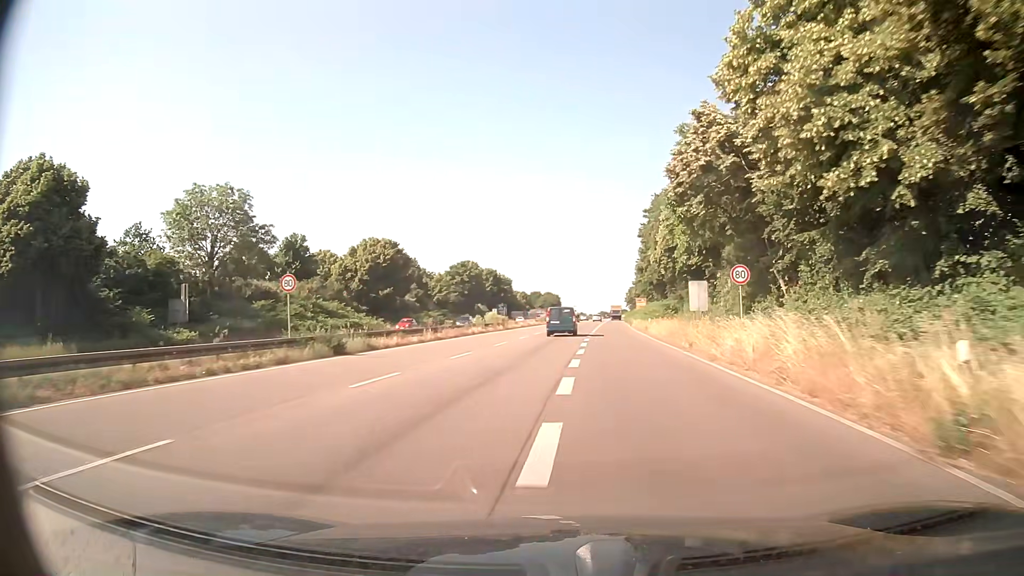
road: trunk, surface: asphalt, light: Day
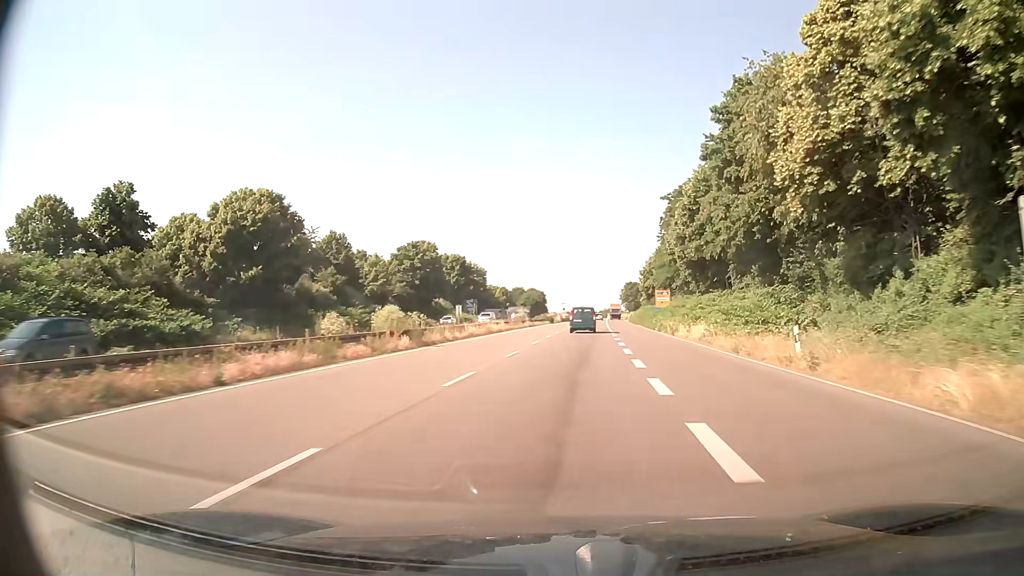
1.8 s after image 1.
(+0.2, +35.9) m; +1°
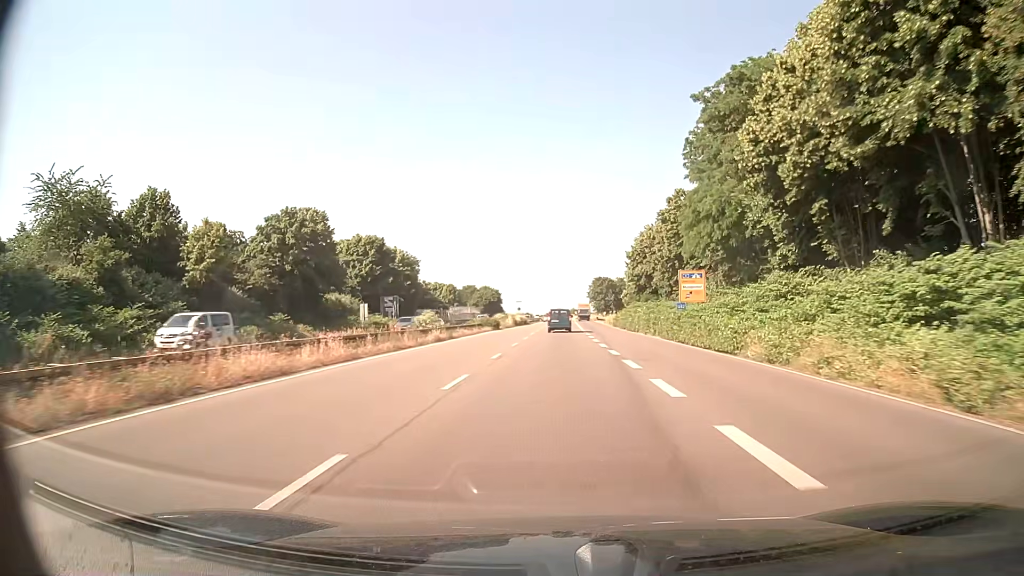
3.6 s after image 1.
(+1.3, +36.2) m; +4°
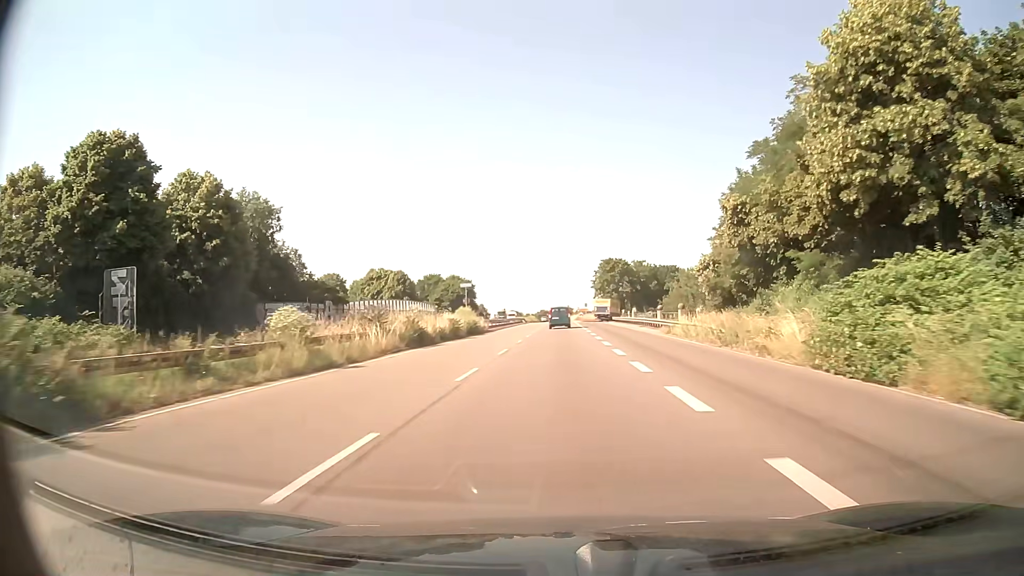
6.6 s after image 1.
(+0.1, +62.1) m; 0°
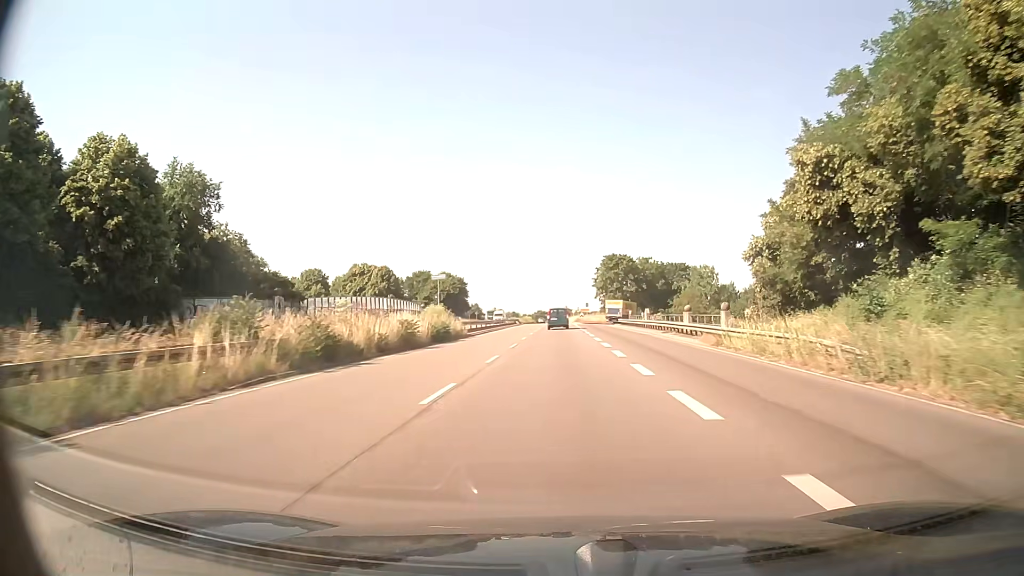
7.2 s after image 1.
(0.0, +12.5) m; 0°
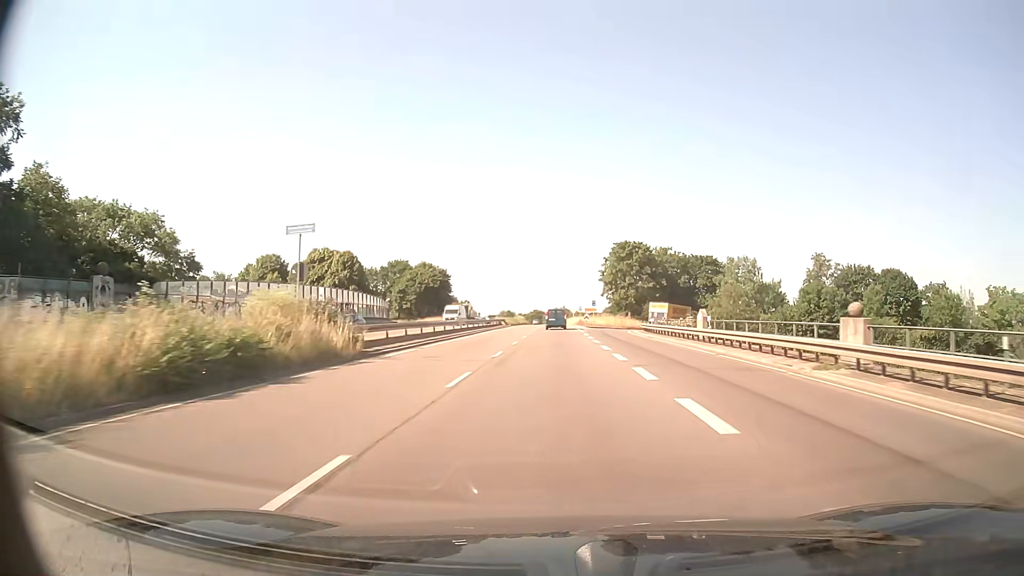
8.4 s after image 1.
(0.0, +24.8) m; 0°
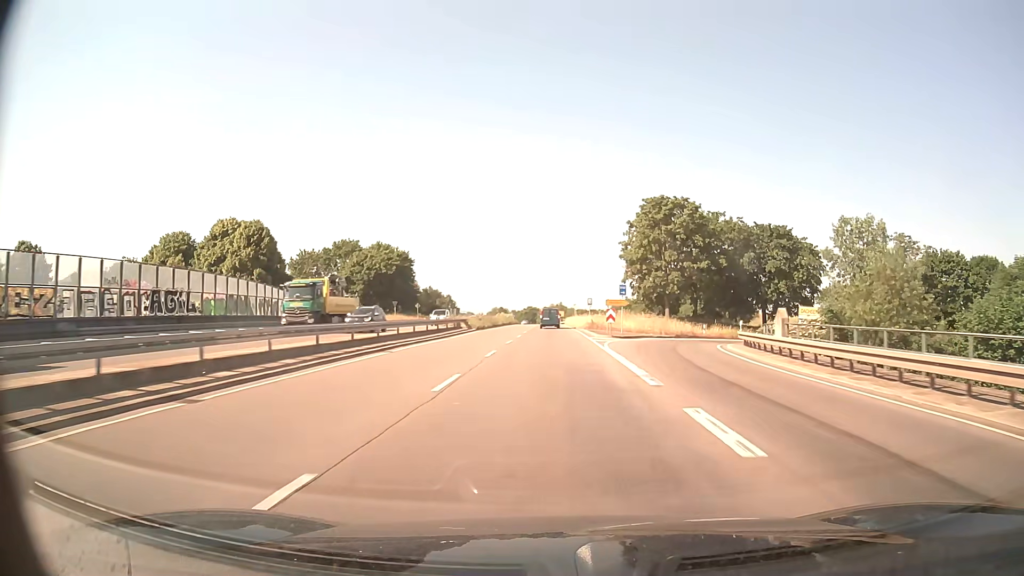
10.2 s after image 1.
(+0.1, +37.0) m; 0°
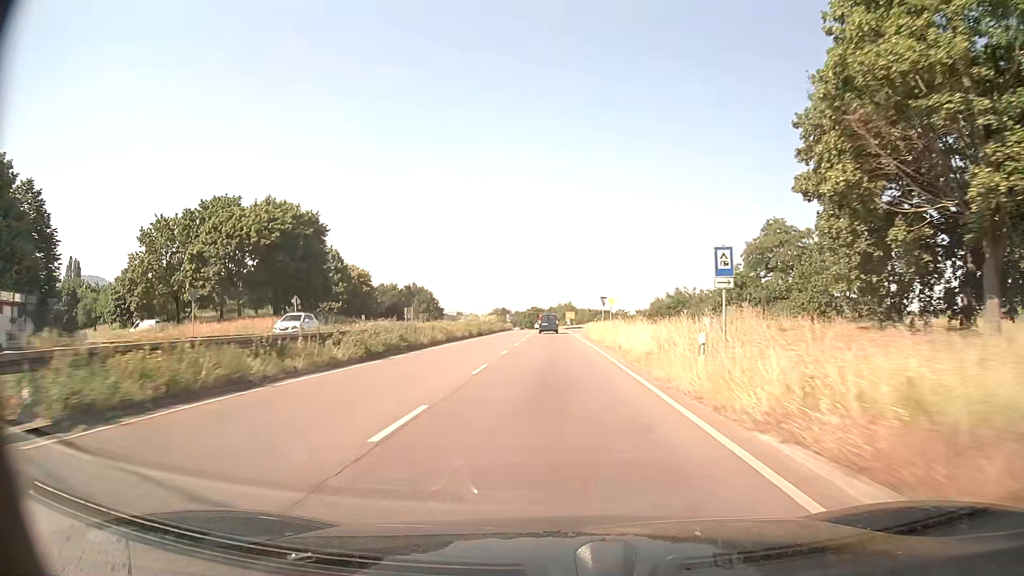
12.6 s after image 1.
(-0.2, +49.2) m; -1°
(0, +10) (0, +20) (0, +30) (0, +40) (0, +50) (0, +60) (-1, +70) (-1, +80) (-1, +90) (-1, +100) m
